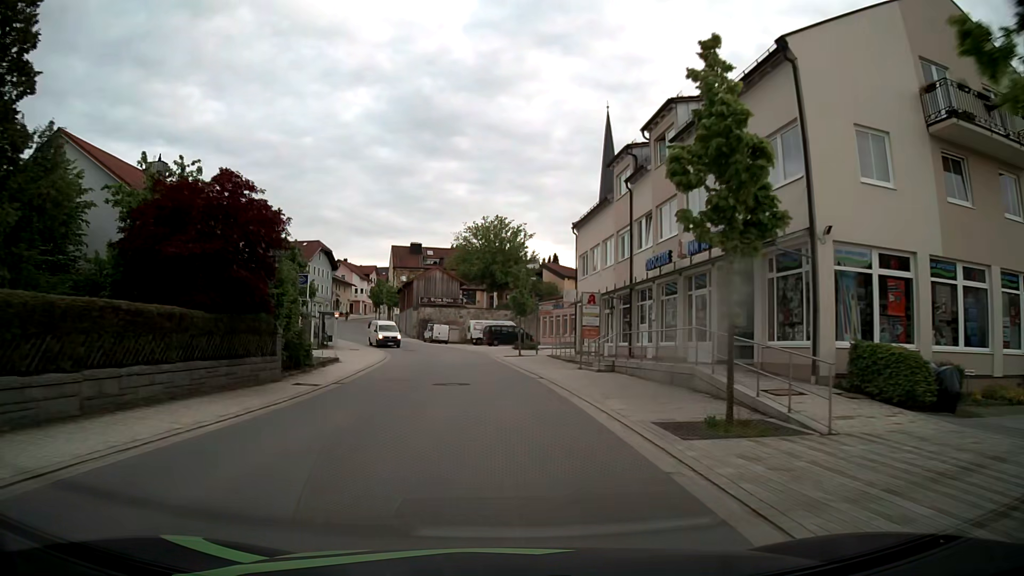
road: tertiary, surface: asphalt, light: Day
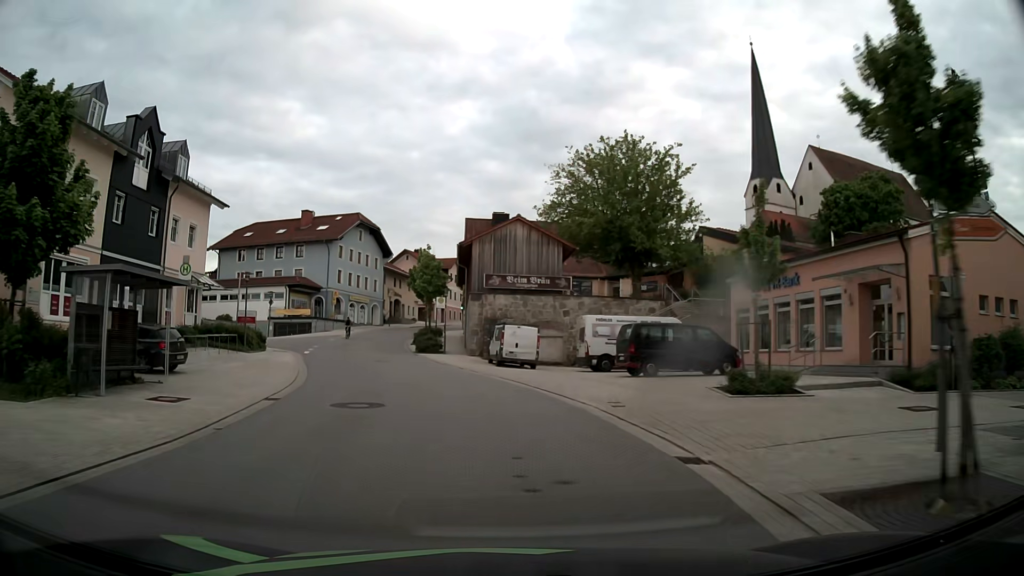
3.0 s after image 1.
(-1.5, +37.1) m; -8°
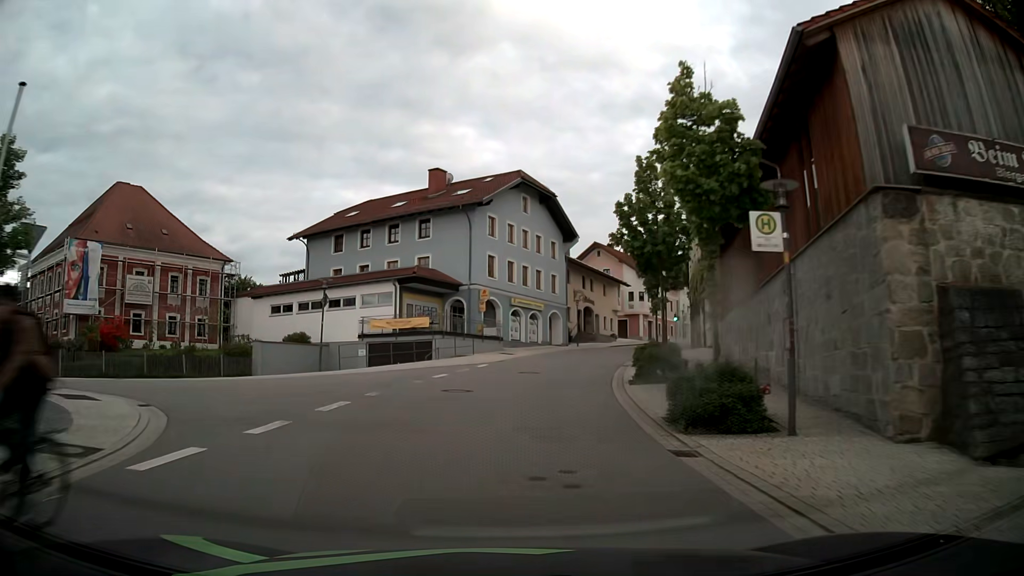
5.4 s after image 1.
(-4.6, +29.1) m; -17°
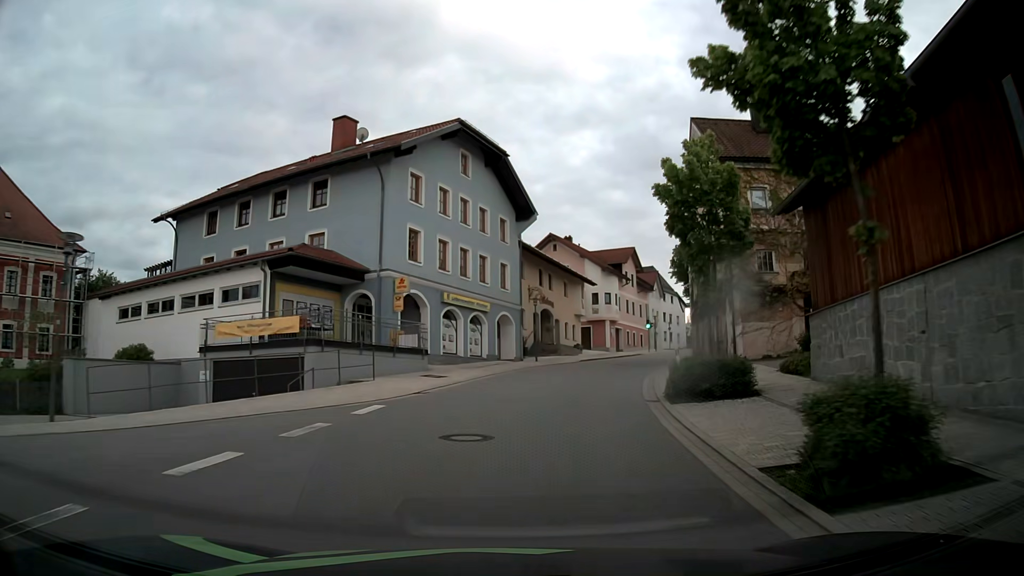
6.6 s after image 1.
(+0.3, +14.7) m; +4°
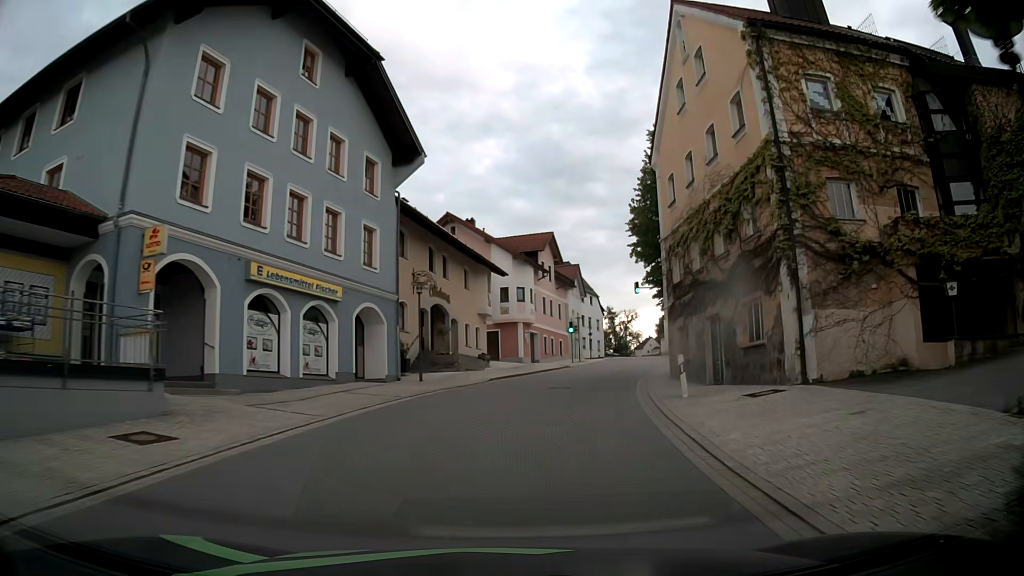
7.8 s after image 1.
(+1.1, +14.6) m; +9°
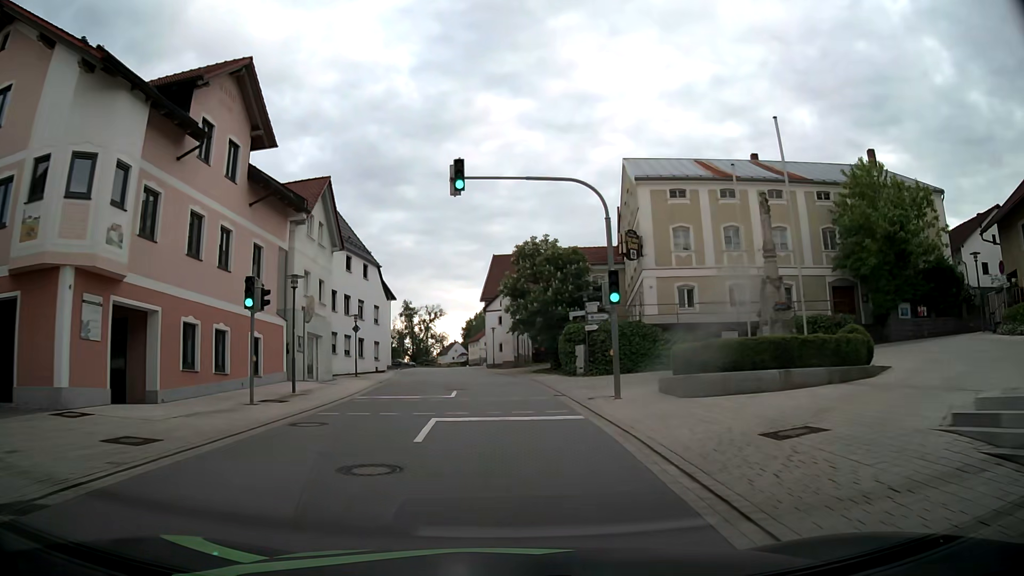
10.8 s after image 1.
(+6.4, +36.4) m; +17°
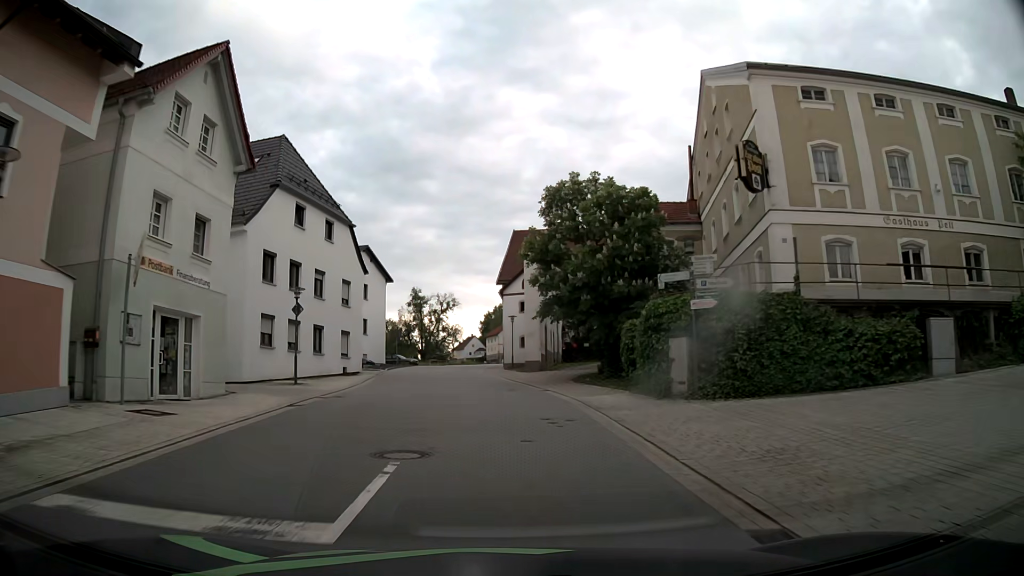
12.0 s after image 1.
(-0.2, +15.2) m; -1°
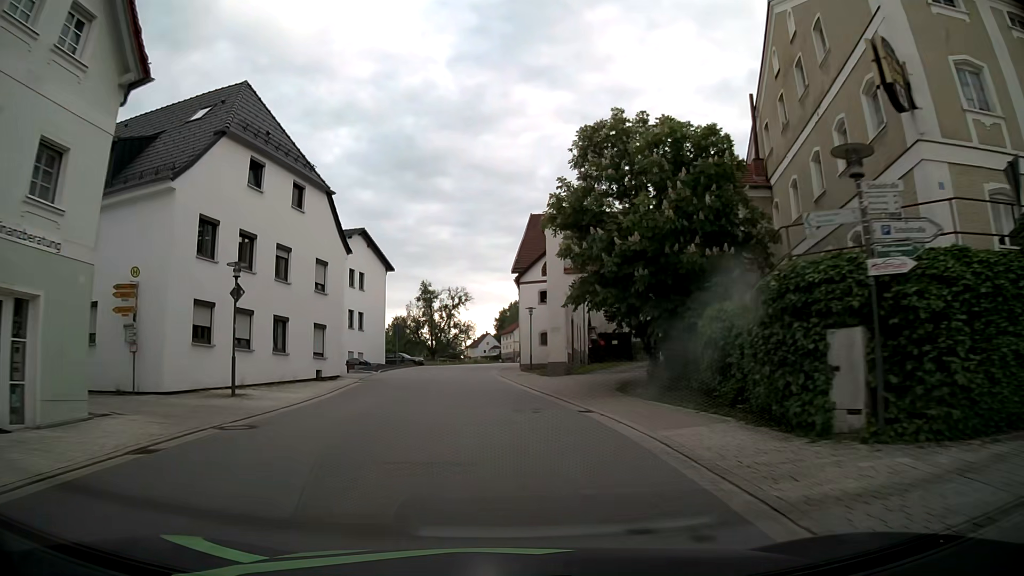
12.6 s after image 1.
(-0.1, +7.6) m; -1°
(0, +10) (-1, +20) (-2, +30) (-2, +40) (-3, +50) (-2, +60) (-2, +70) (-1, +80) (-1, +90) (0, +100) m
